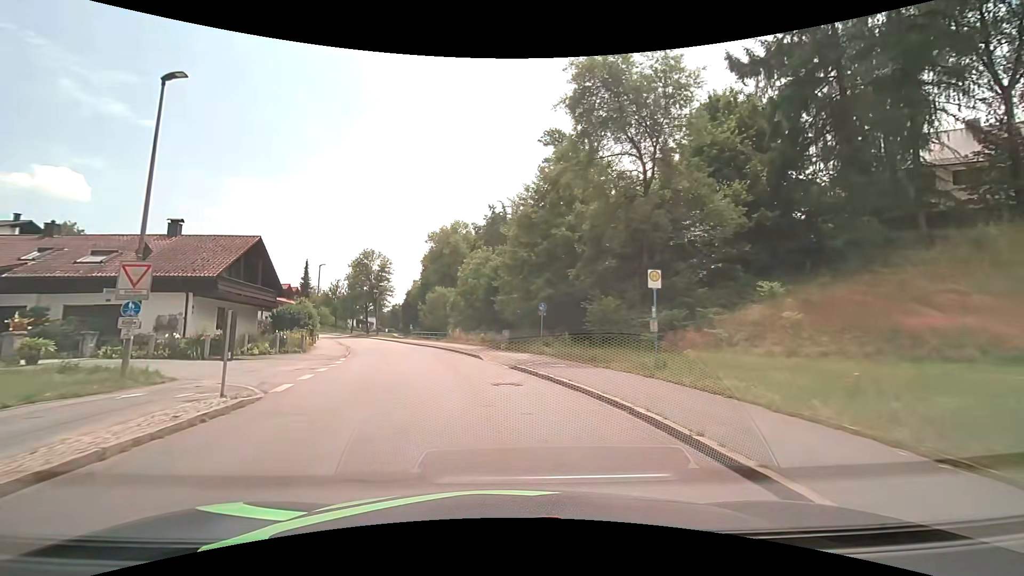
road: unclassified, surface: asphalt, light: Day
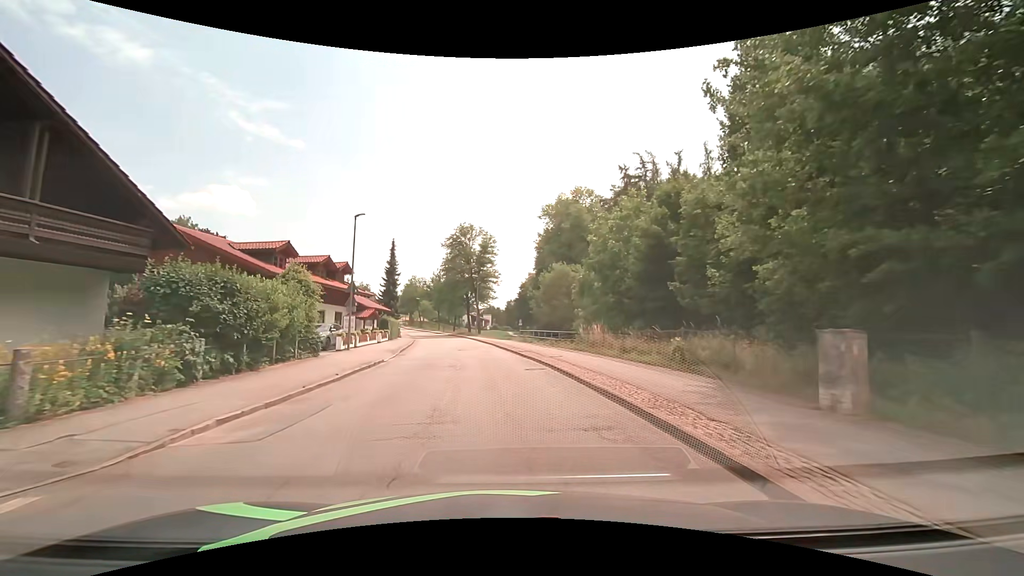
(-3.2, +24.5) m; -14°
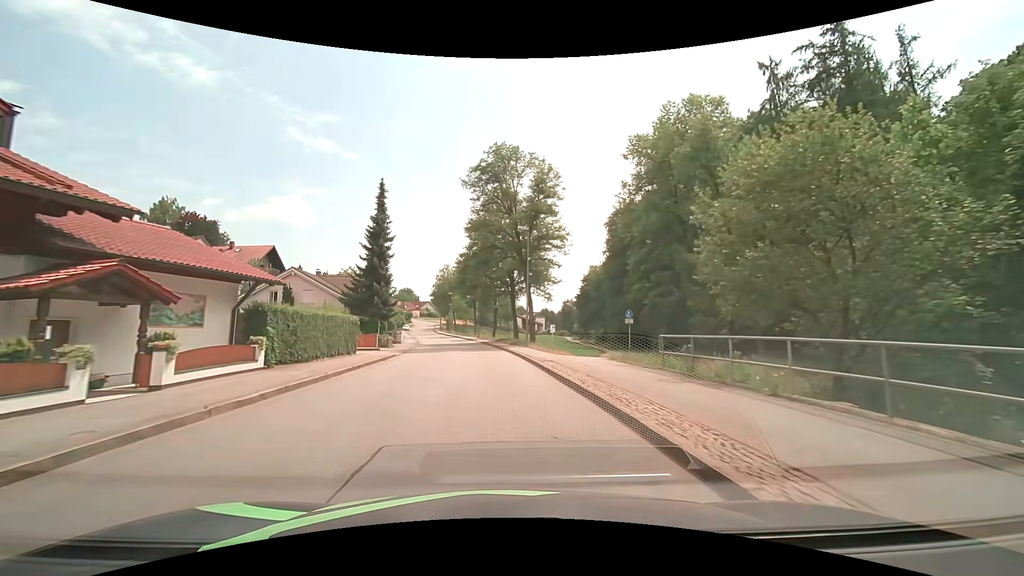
(-1.6, +32.9) m; -5°
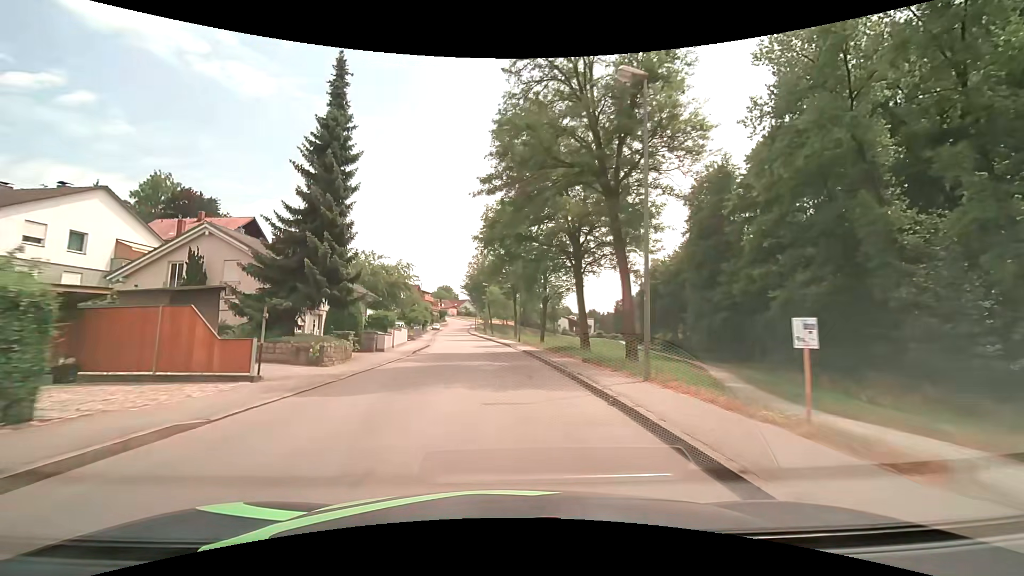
(-1.0, +20.9) m; -5°
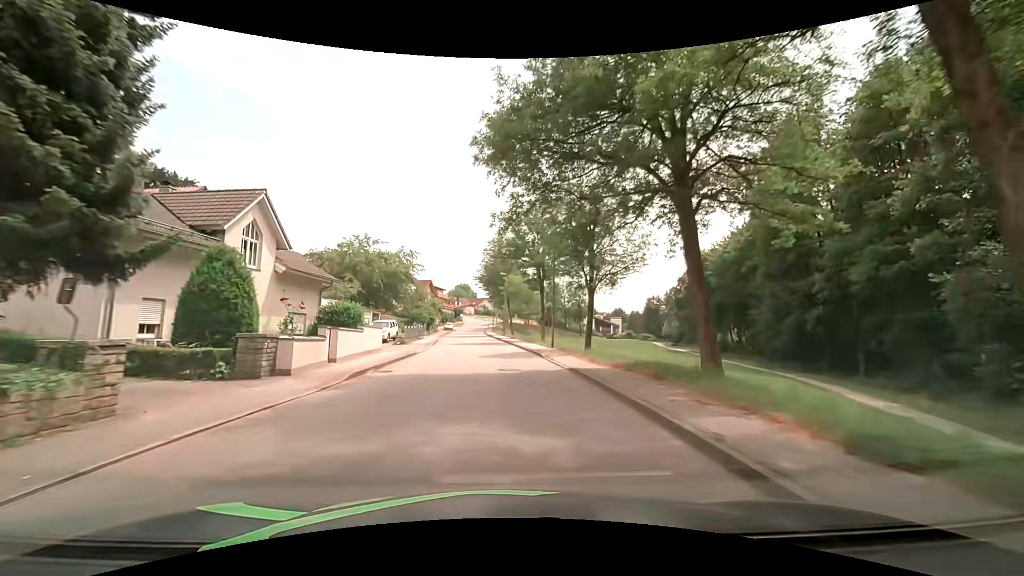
(-0.4, +14.3) m; -3°
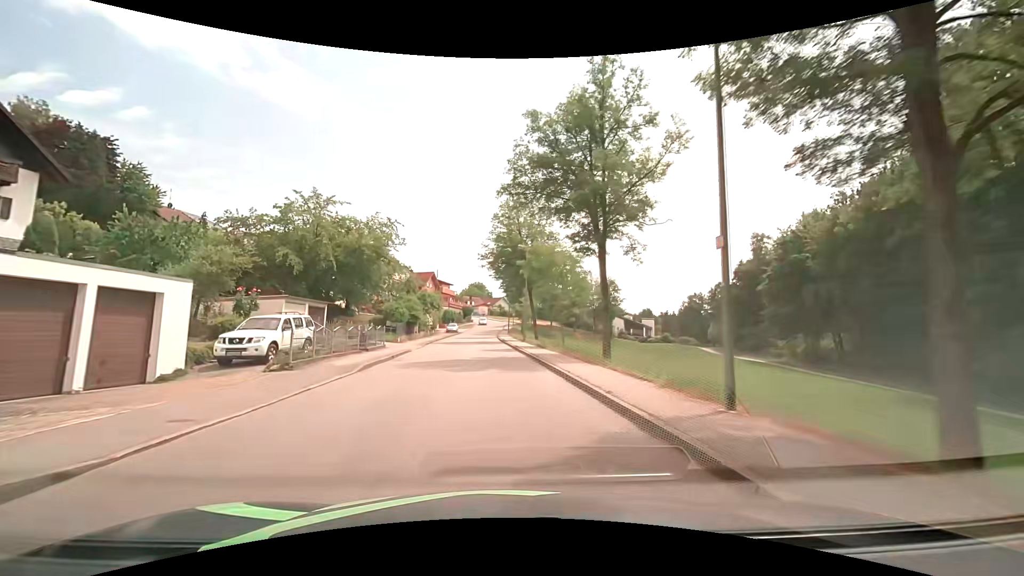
(-0.2, +22.0) m; -2°
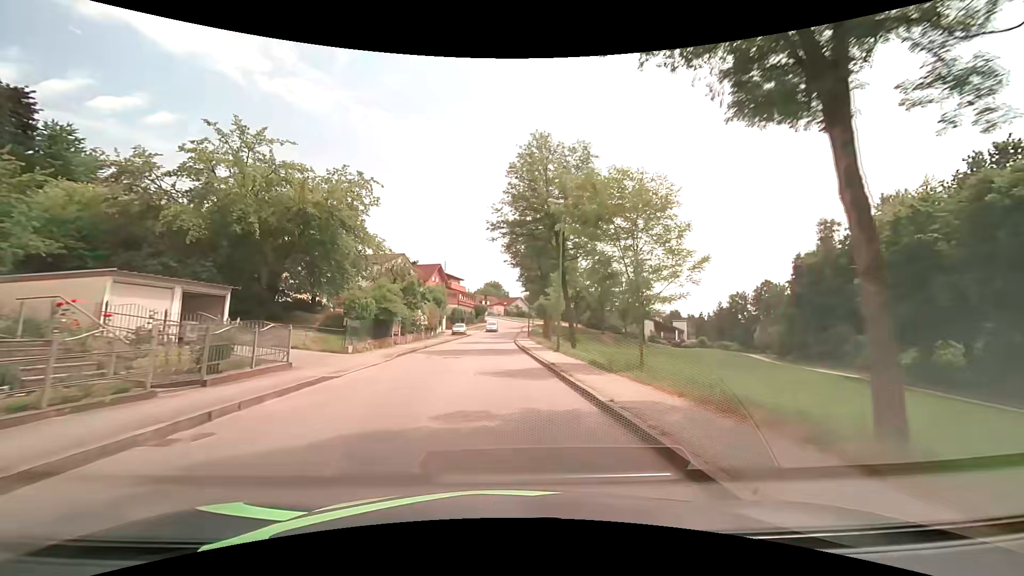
(-0.1, +14.9) m; -2°
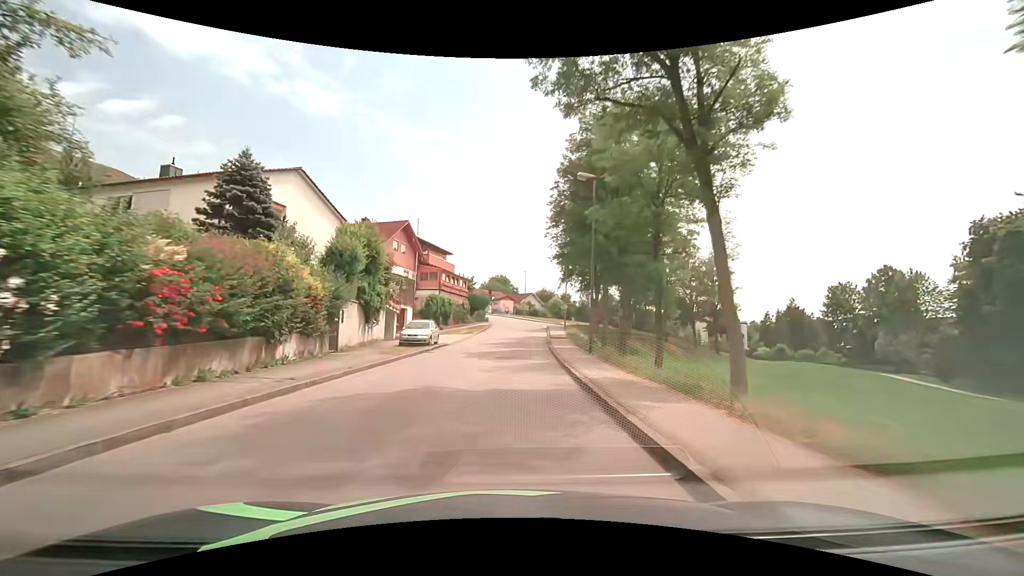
(-0.6, +36.2) m; -1°
(0, +10) (0, +20) (+1, +30) (+1, +40) (+2, +50) (+2, +60) (+2, +70) (+1, +80) (-1, +90) (-4, +99) m
